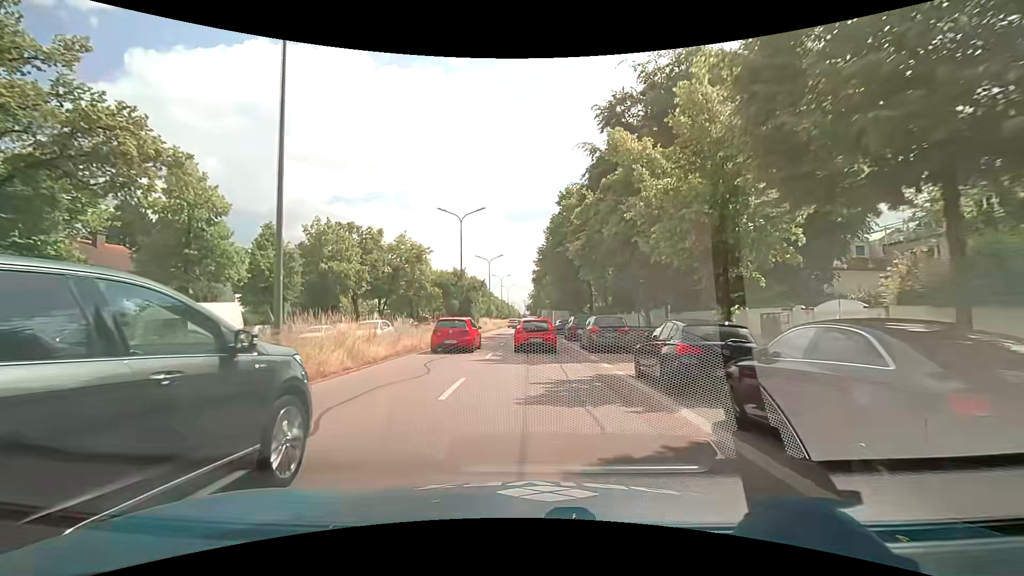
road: primary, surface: asphalt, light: Day
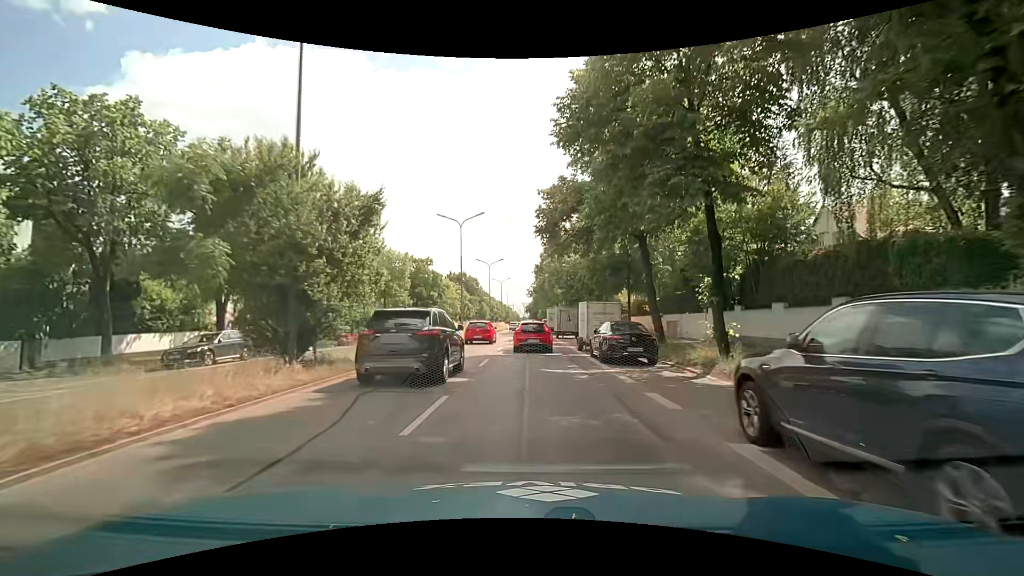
(+0.2, +29.8) m; 0°
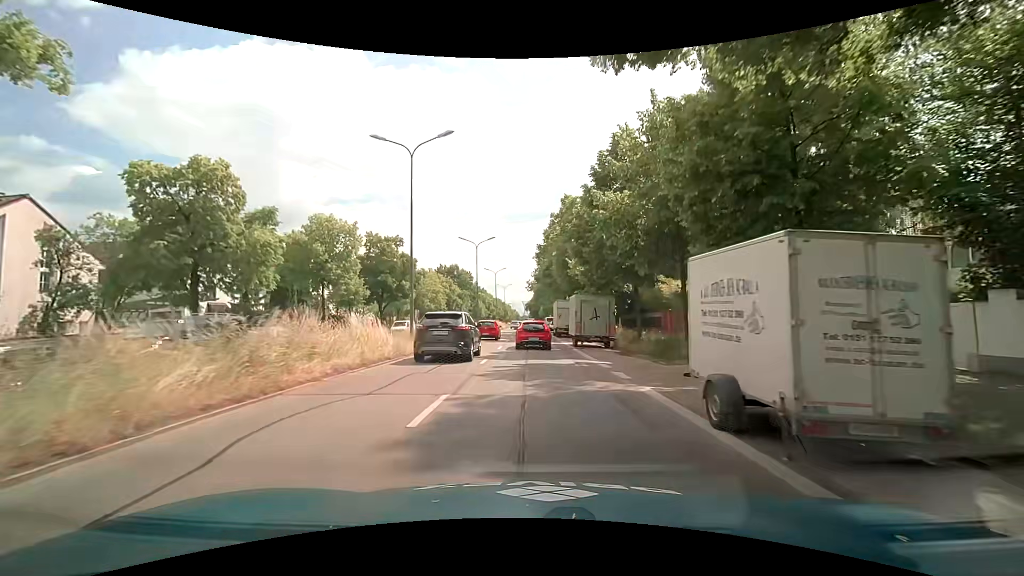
(-0.1, +17.9) m; 0°
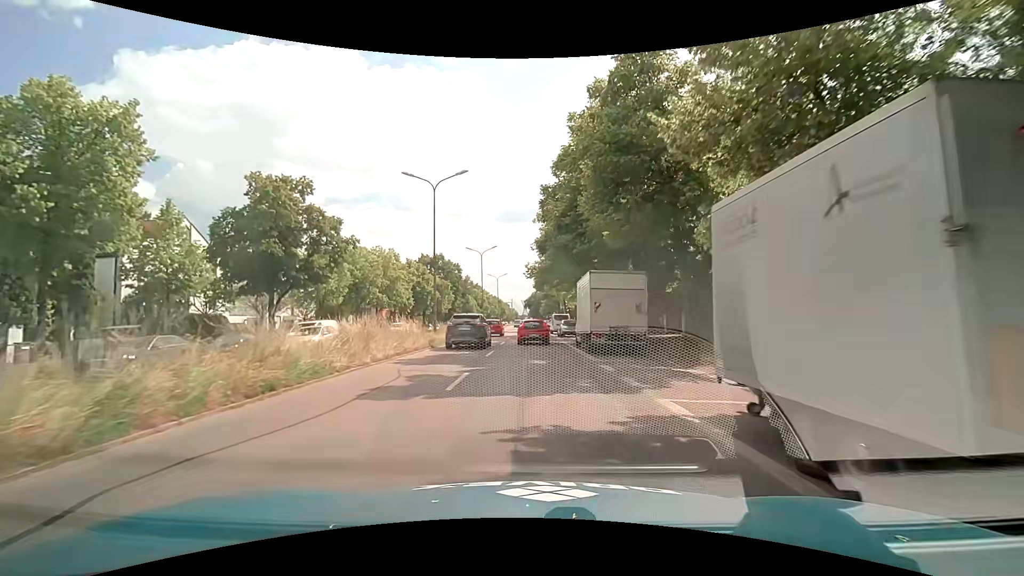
(+0.1, +24.3) m; 0°
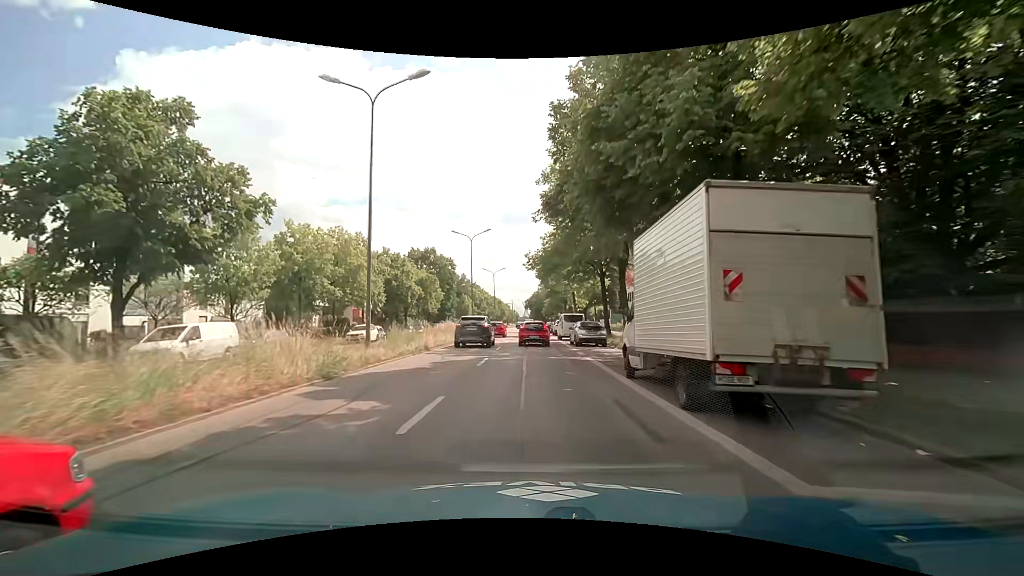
(0.0, +12.7) m; 0°
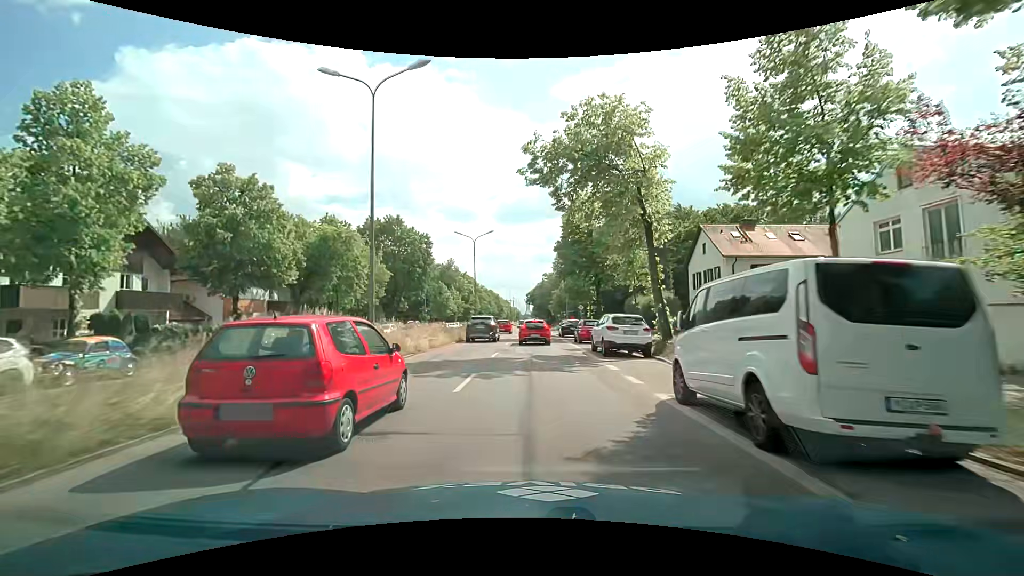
(-0.4, +32.9) m; -1°
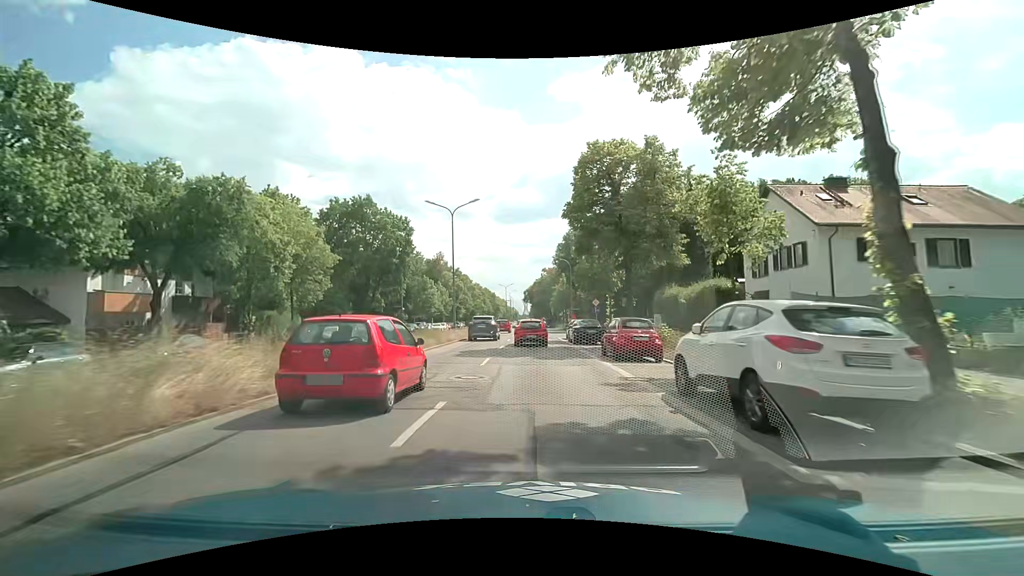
(+0.1, +13.2) m; 0°
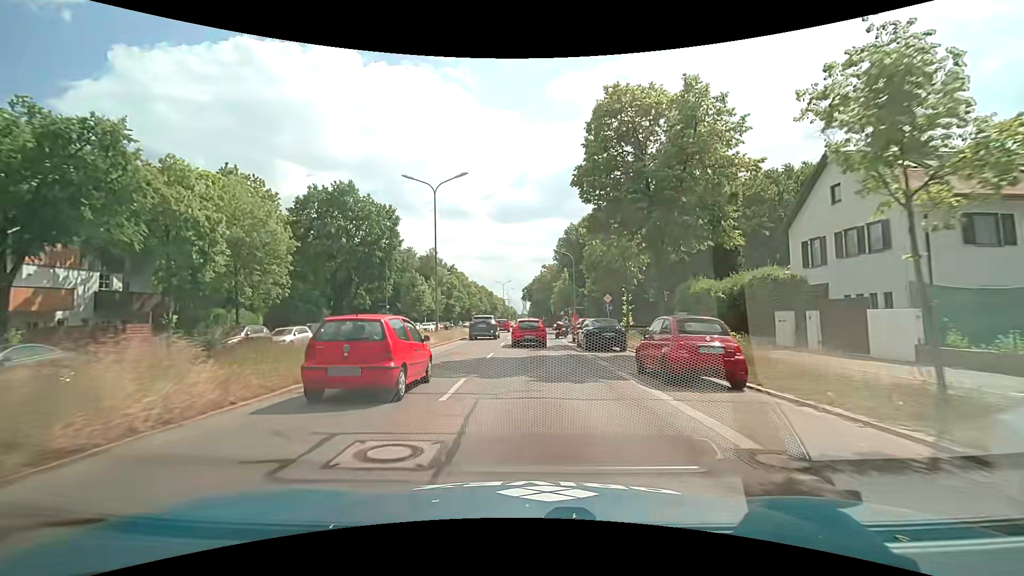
(0.0, +6.6) m; 0°
(0, +10) (0, +20) (0, +30) (0, +40) (0, +50) (0, +60) (0, +70) (0, +80) (0, +90) (0, +100) m
